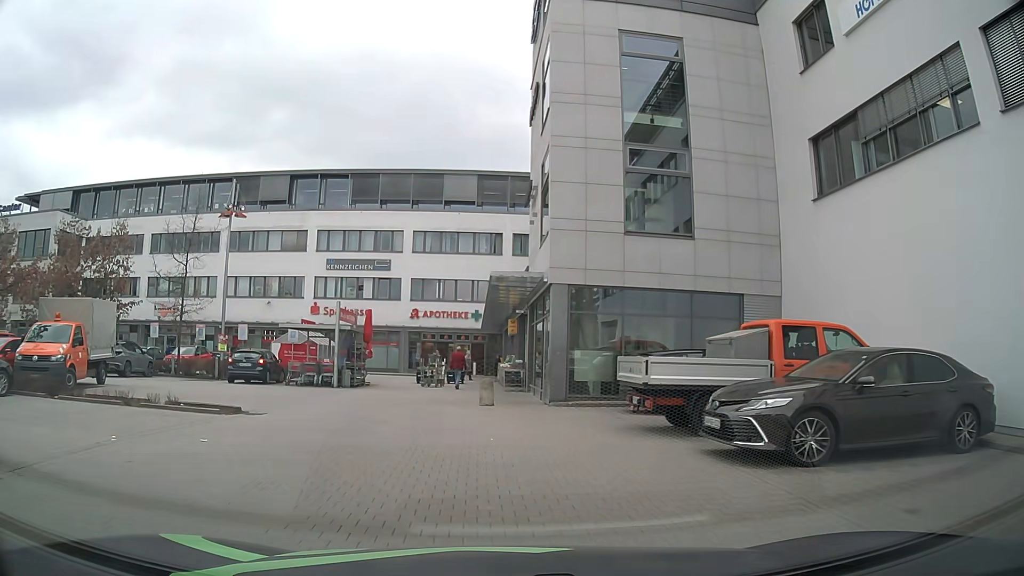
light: Day
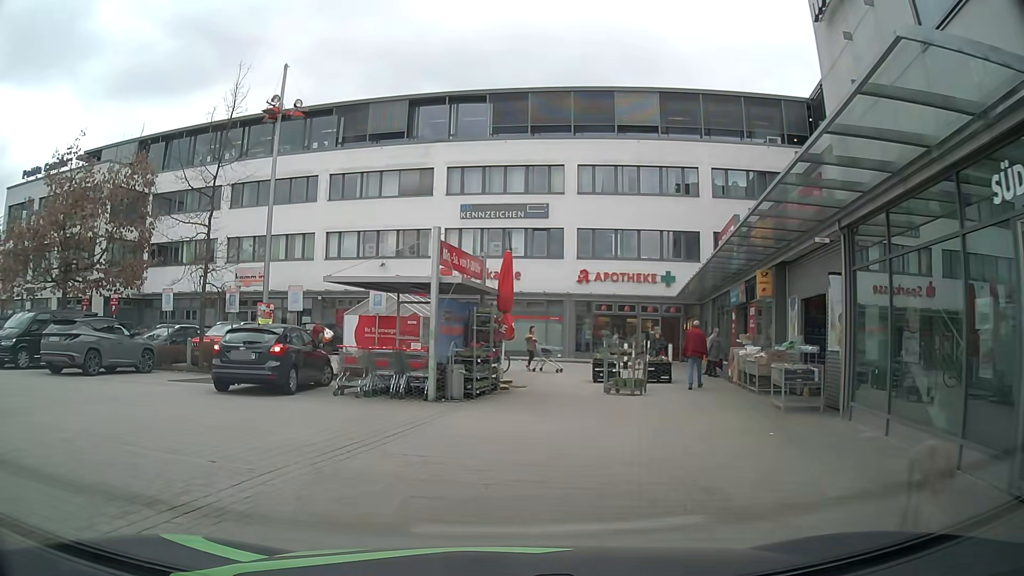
(-1.6, +13.8) m; -14°
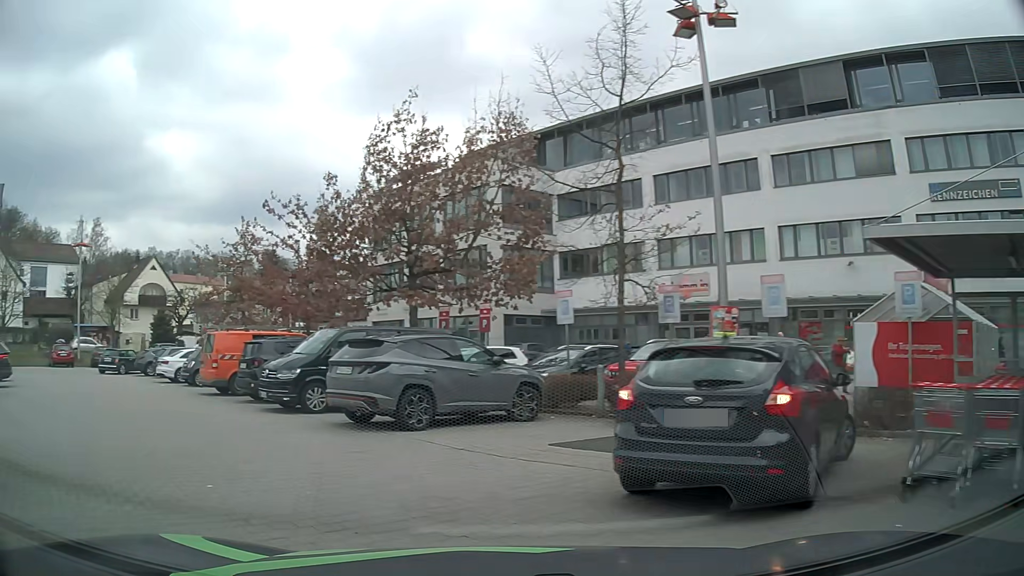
(-2.0, +8.0) m; -36°
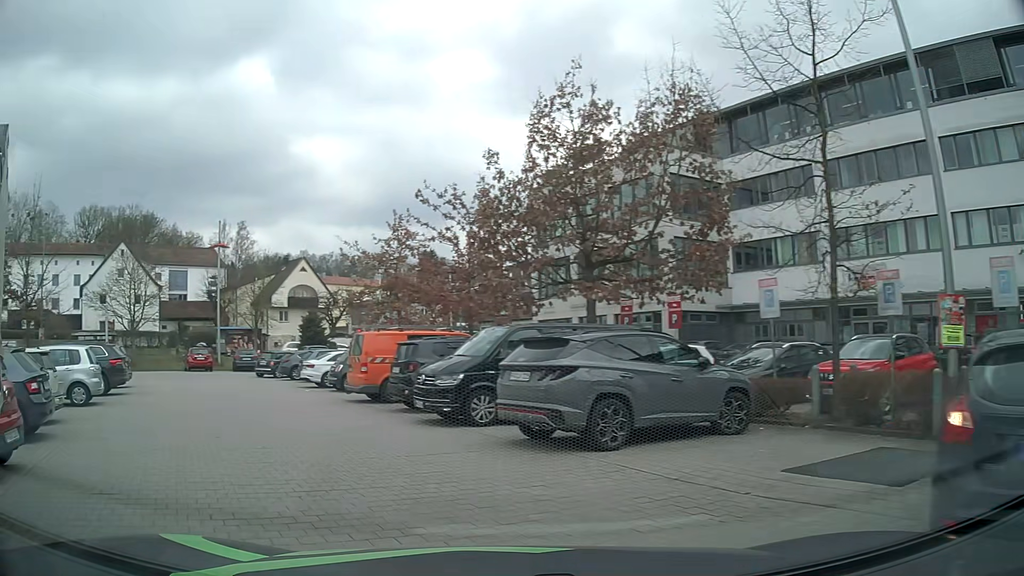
(-0.3, +2.3) m; -15°
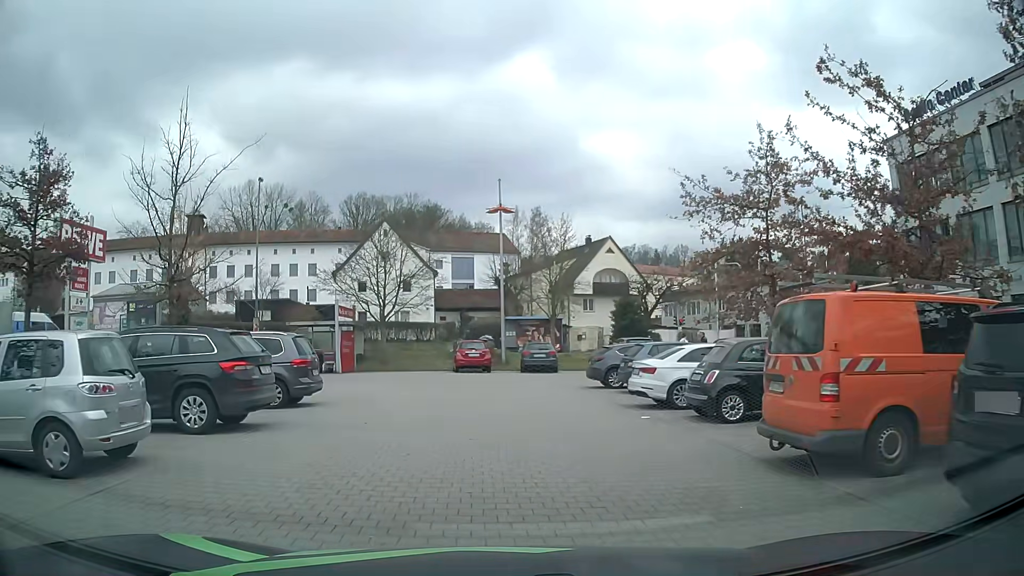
(-3.3, +11.1) m; -26°
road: service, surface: paving_stones
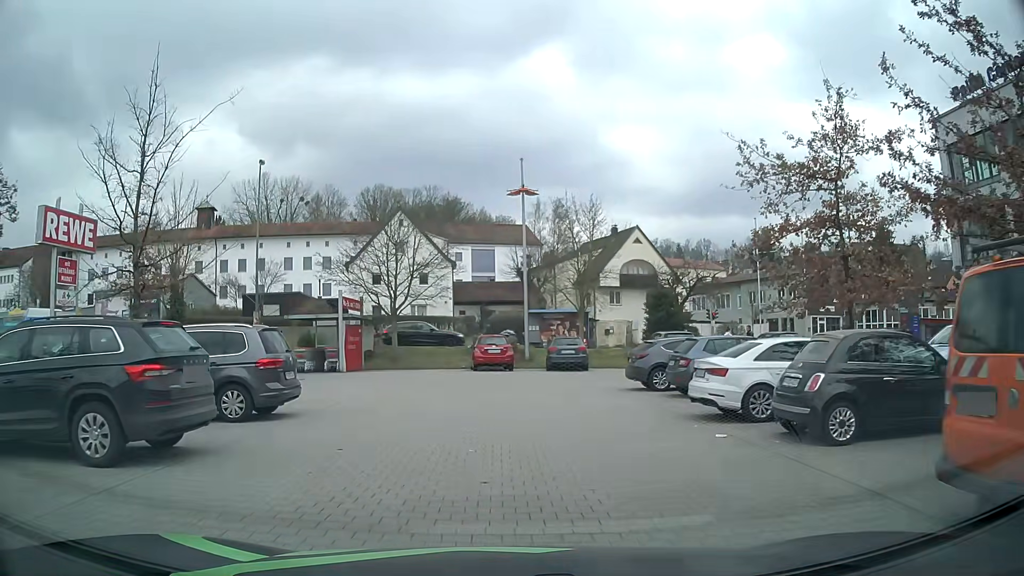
(-0.1, +3.4) m; -2°
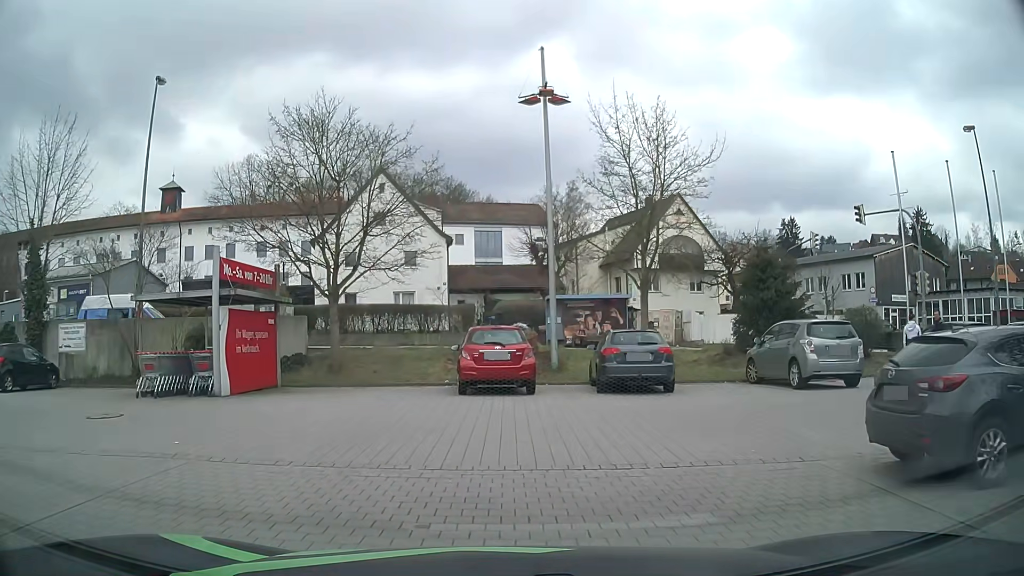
(-0.2, +13.1) m; -1°
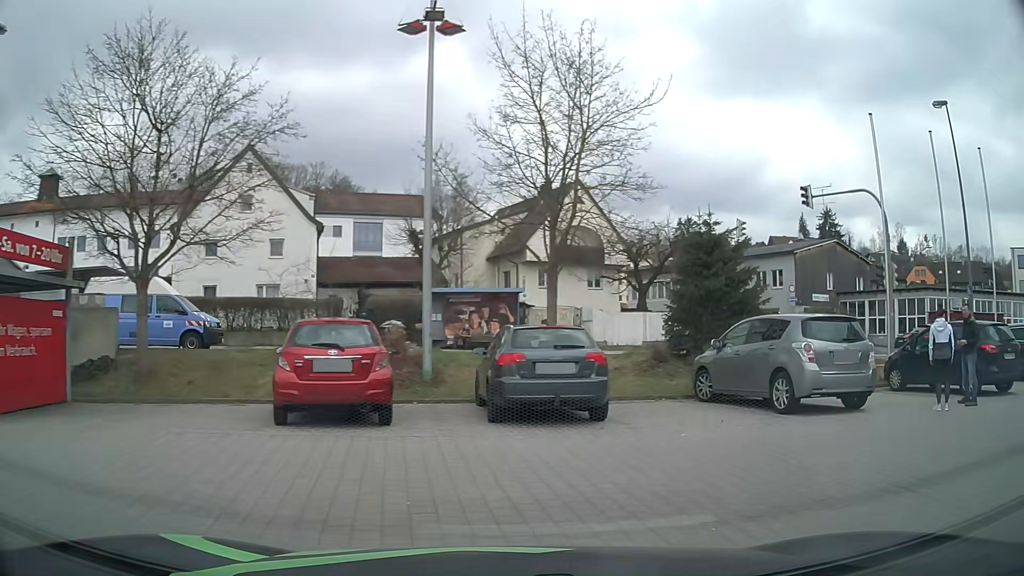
(+0.3, +5.2) m; +10°
